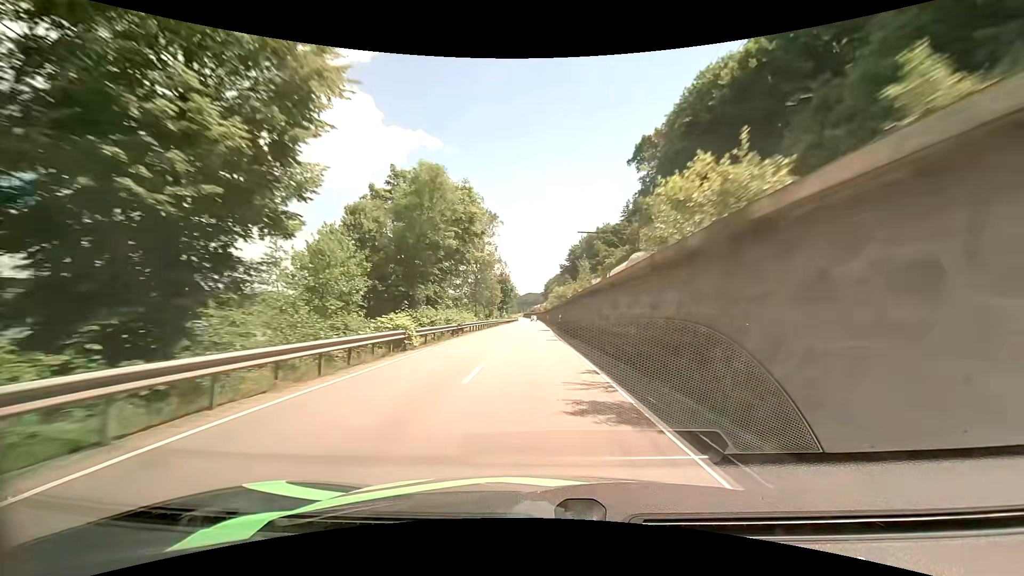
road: primary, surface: asphalt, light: Day
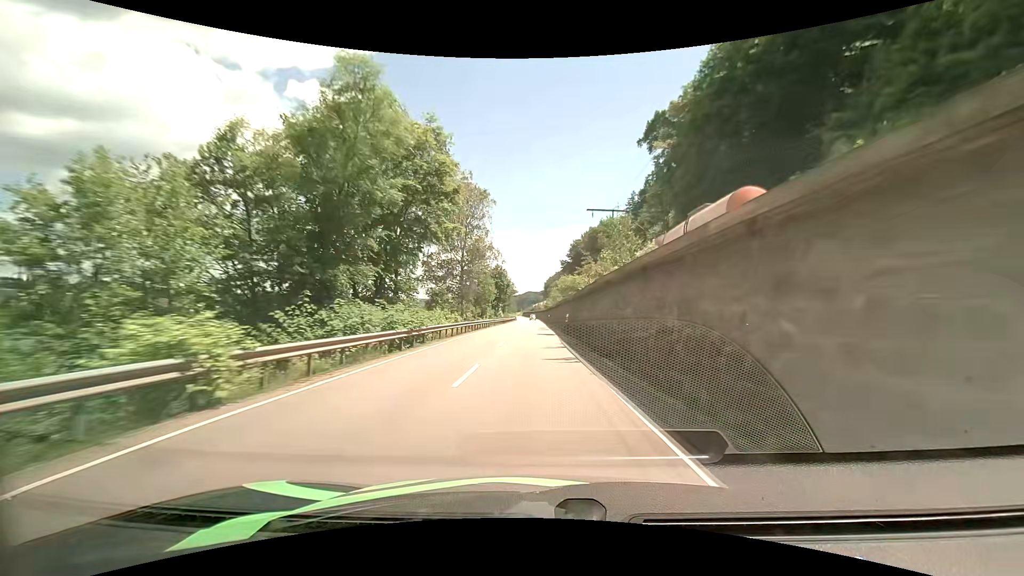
(0.0, +12.3) m; 0°
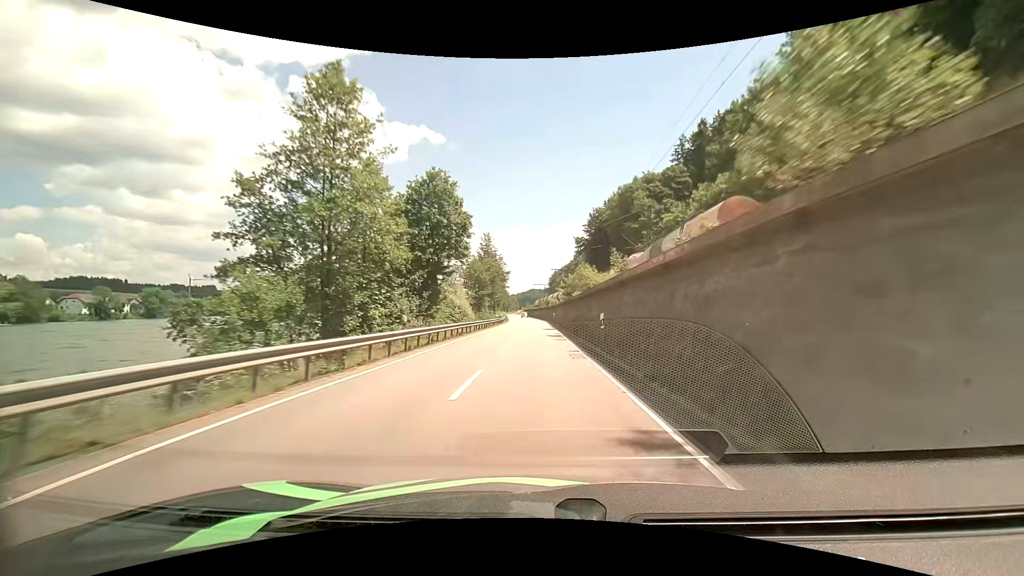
(-0.2, +61.1) m; 0°
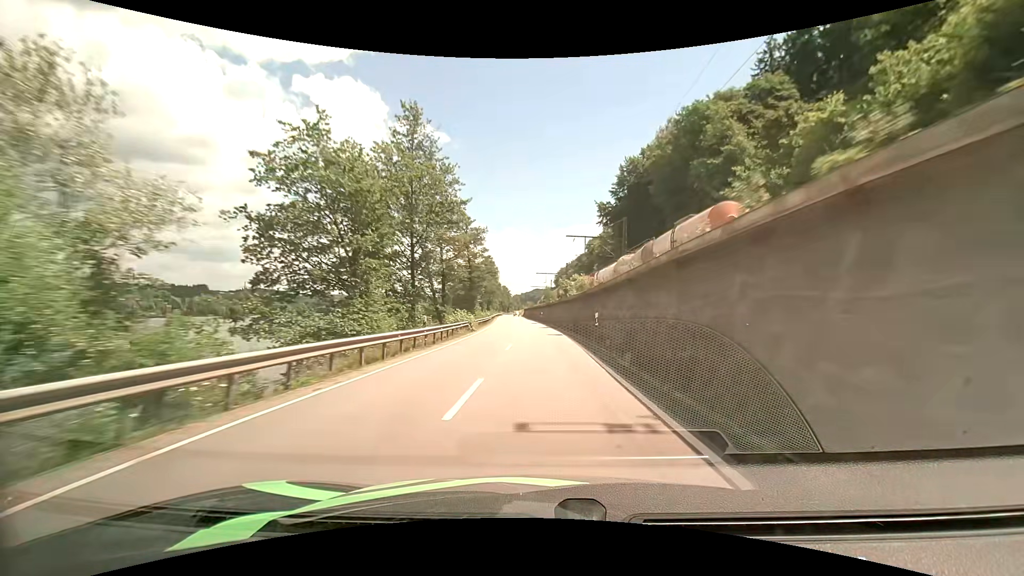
(+0.1, +49.3) m; 0°
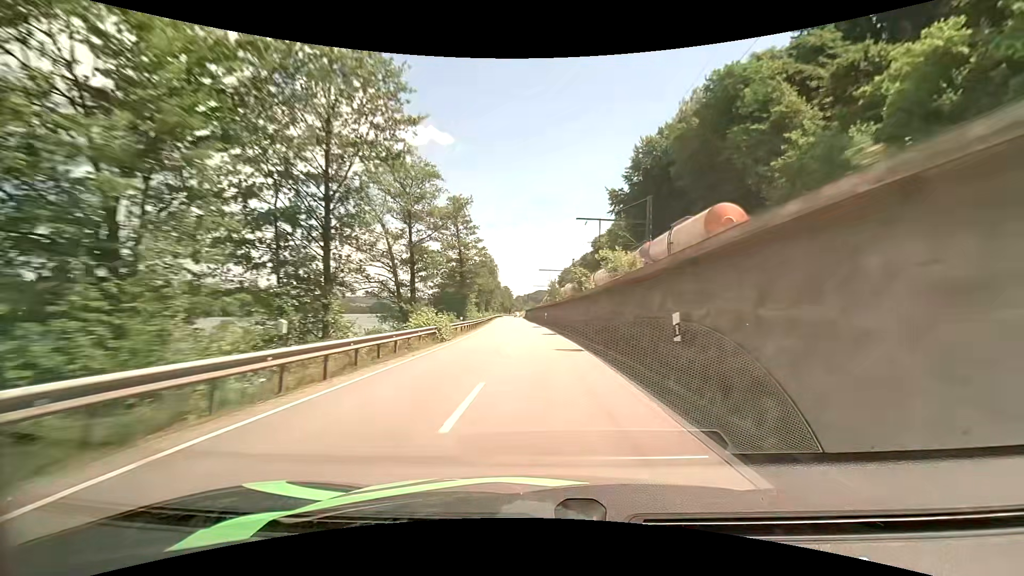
(-0.1, +12.5) m; -1°
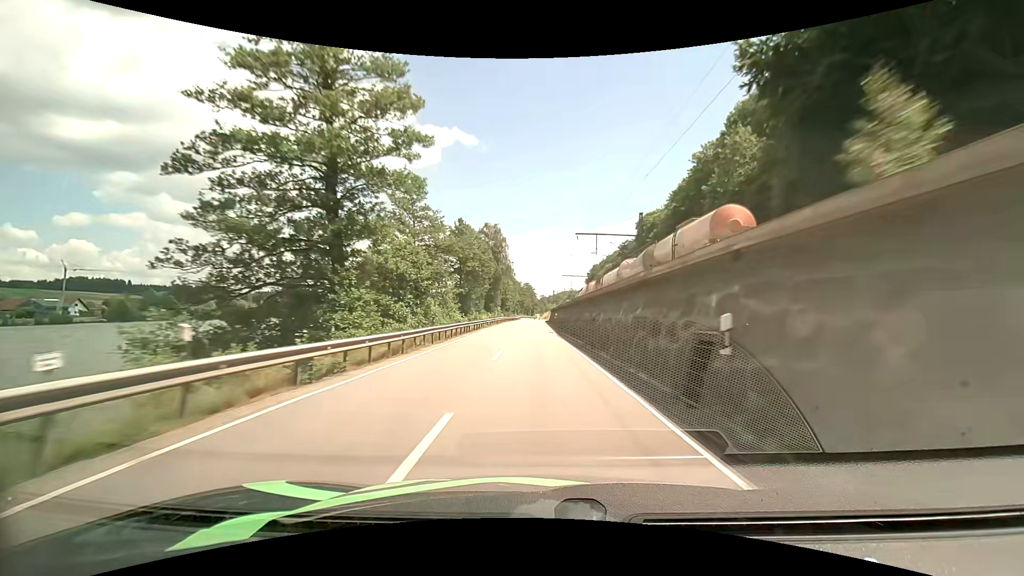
(-1.2, +50.9) m; -3°
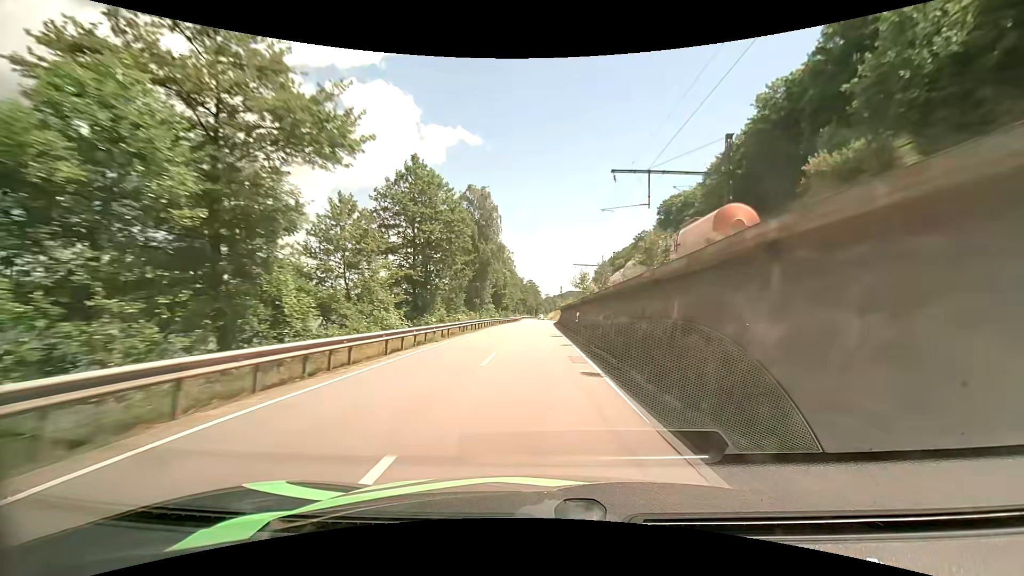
(-0.1, +25.9) m; 0°
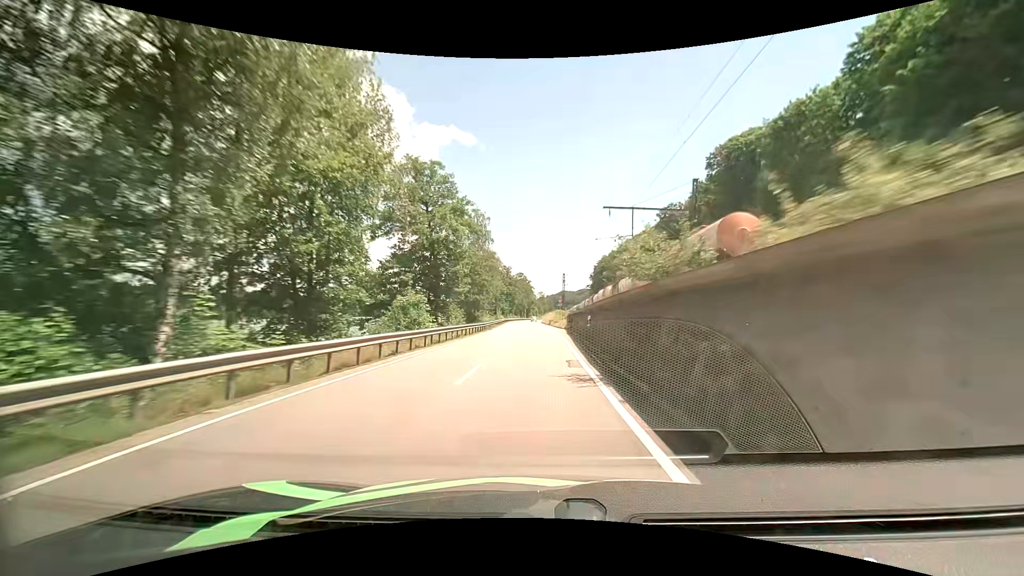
(+0.2, +50.7) m; 0°
(0, +10) (0, +20) (0, +30) (0, +40) (0, +50) (0, +60) (0, +70) (0, +80) (0, +90) (0, +100) m
